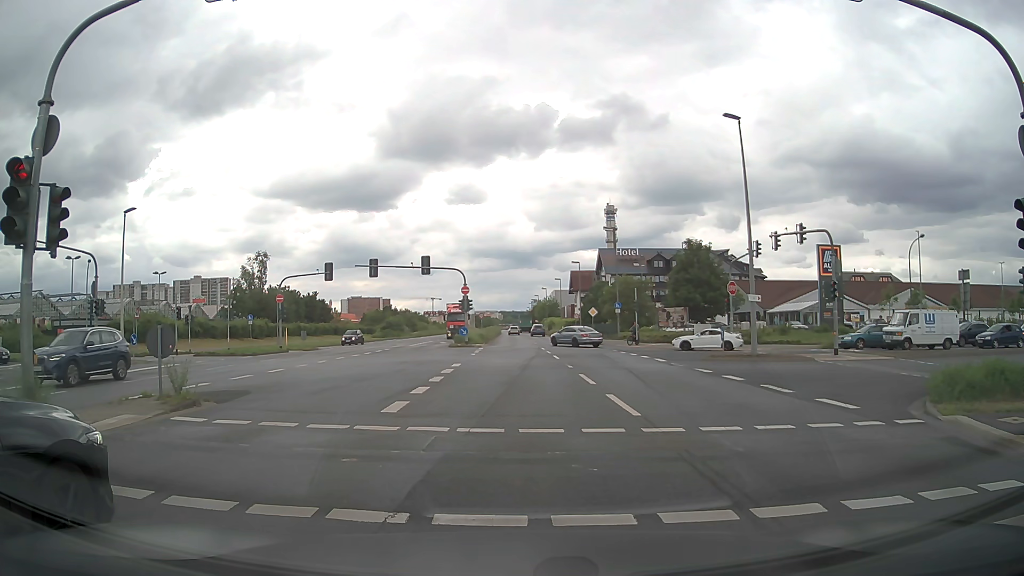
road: primary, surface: asphalt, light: Day
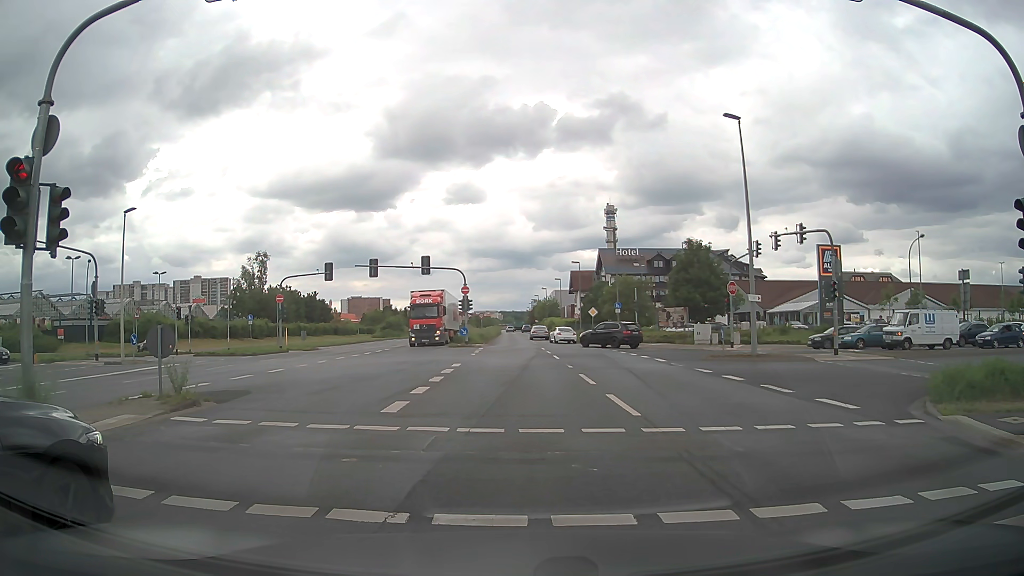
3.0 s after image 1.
(0.0, 0.0) m; 0°
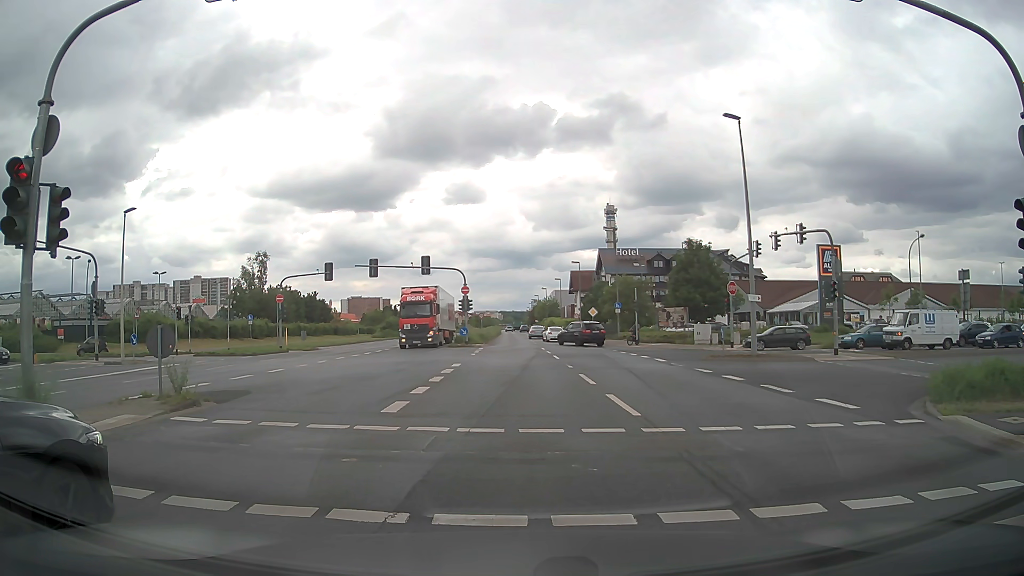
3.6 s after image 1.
(0.0, 0.0) m; 0°
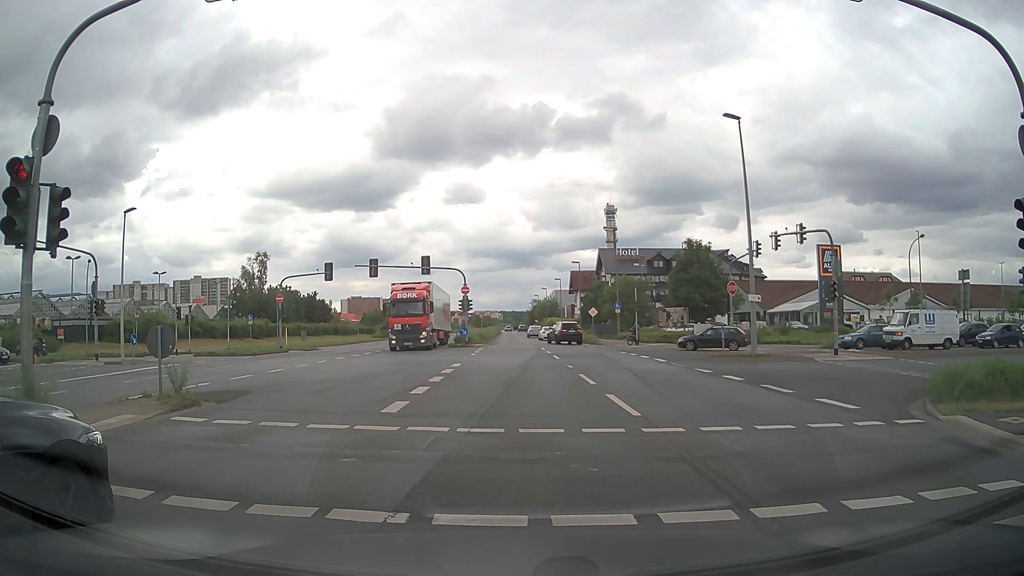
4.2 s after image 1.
(0.0, 0.0) m; 0°
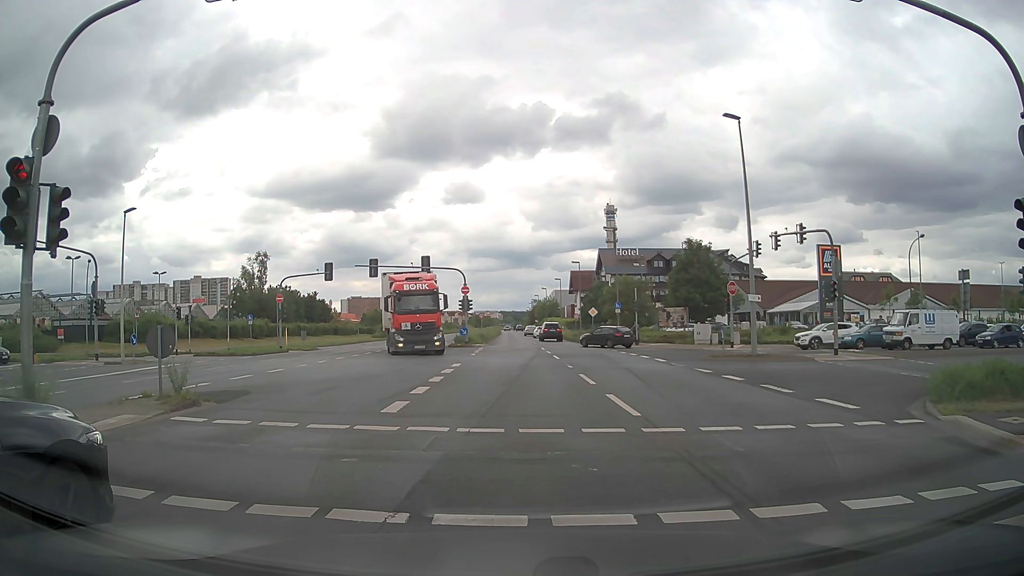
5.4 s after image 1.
(0.0, 0.0) m; 0°
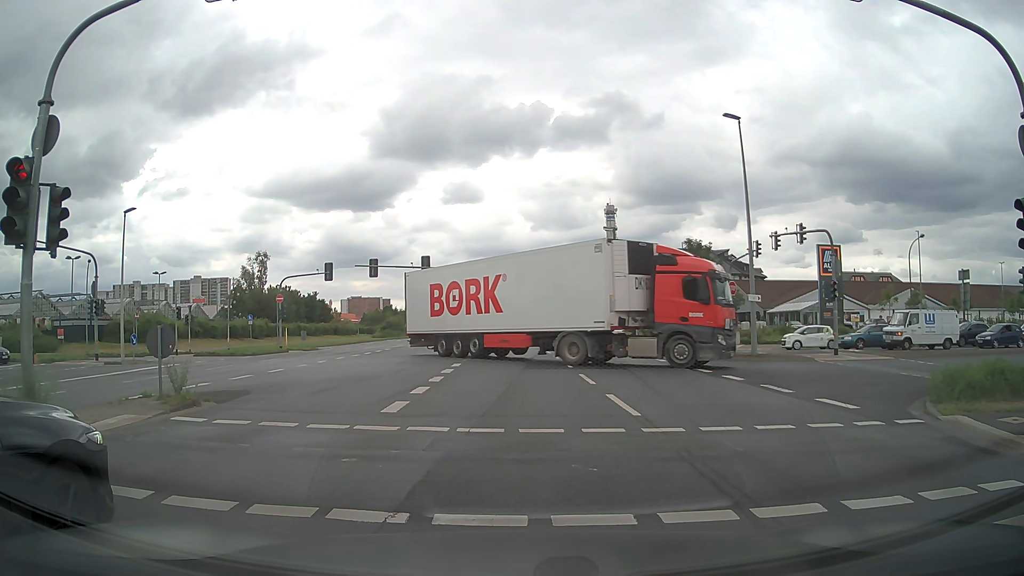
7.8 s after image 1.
(0.0, 0.0) m; 0°
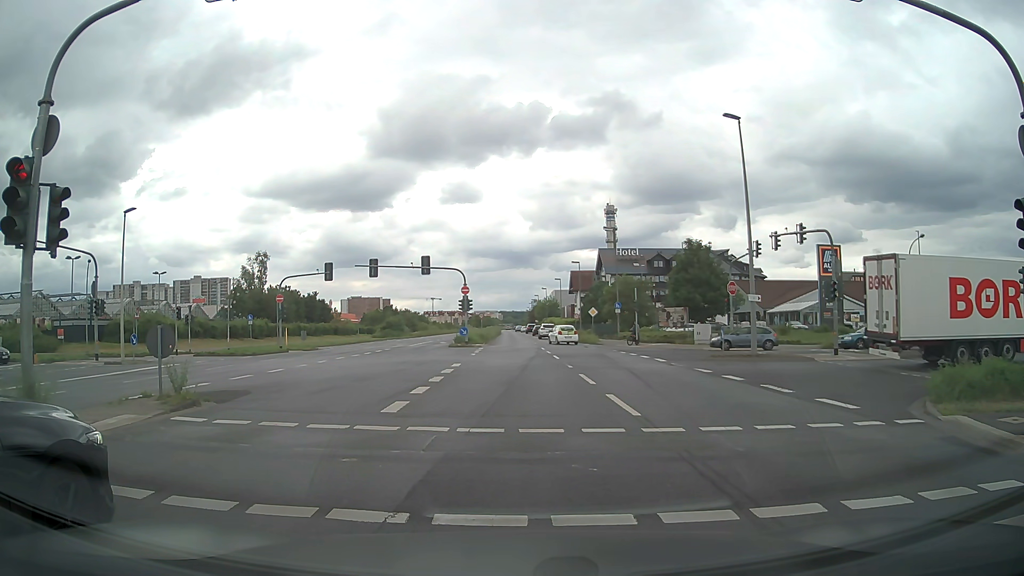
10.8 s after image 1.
(0.0, 0.0) m; 0°
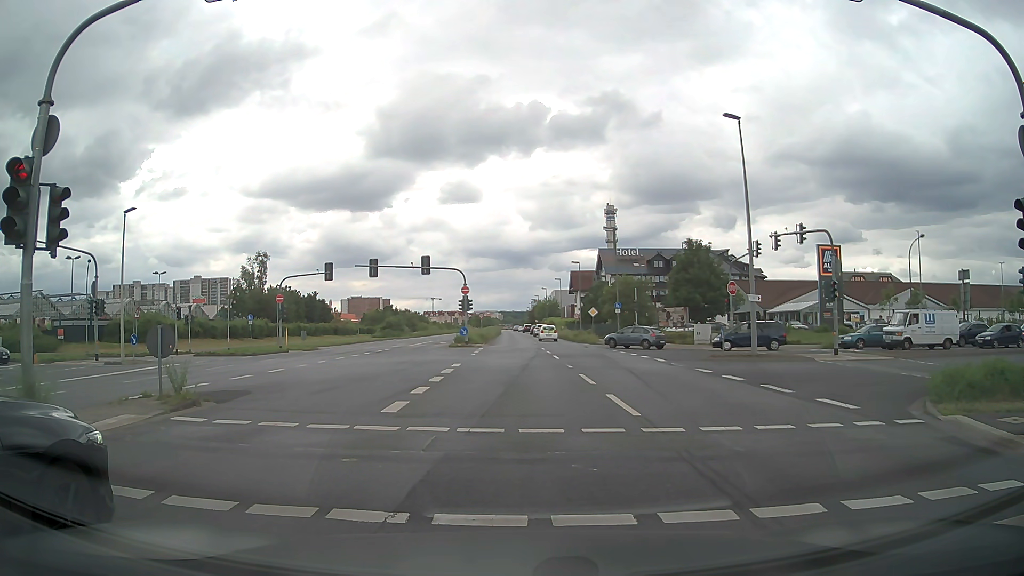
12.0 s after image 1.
(0.0, 0.0) m; 0°
(0, +10) (0, +20) (0, +30) (0, +40) (0, +50) (0, +60) (0, +70) (0, +80) (-1, +90) (-1, +100) m
